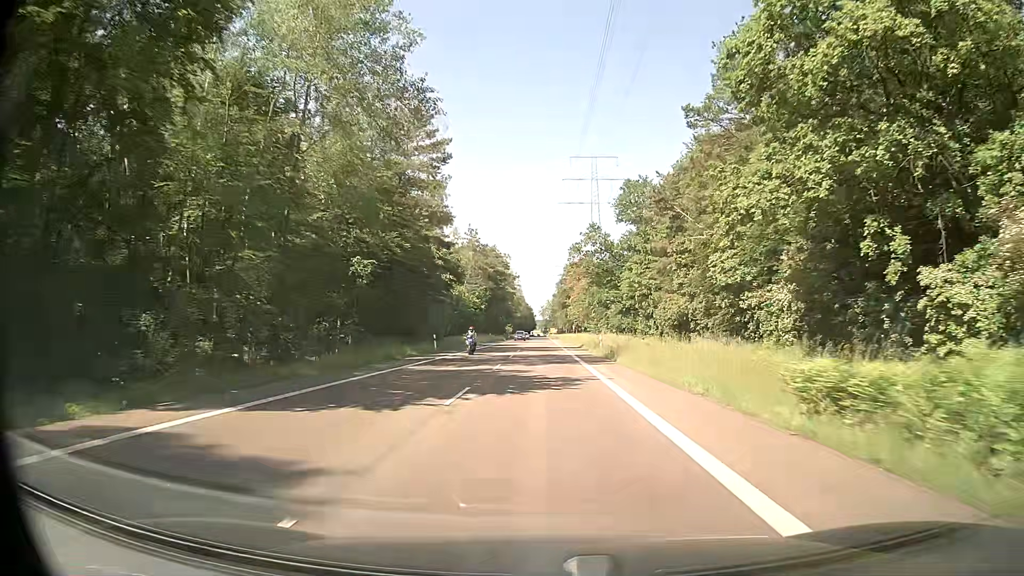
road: secondary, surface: asphalt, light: Day
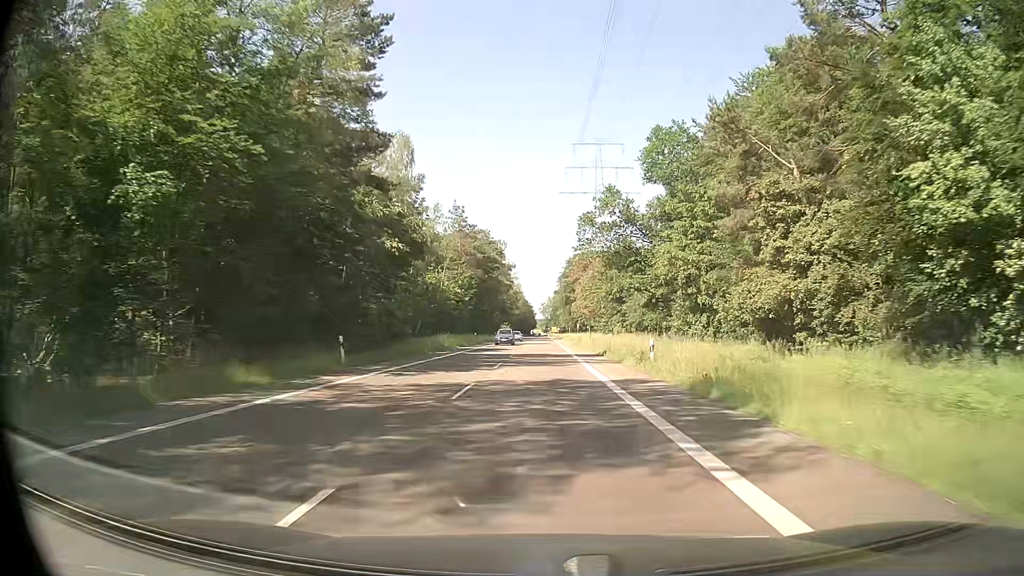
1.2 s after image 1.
(-0.1, +21.8) m; 0°
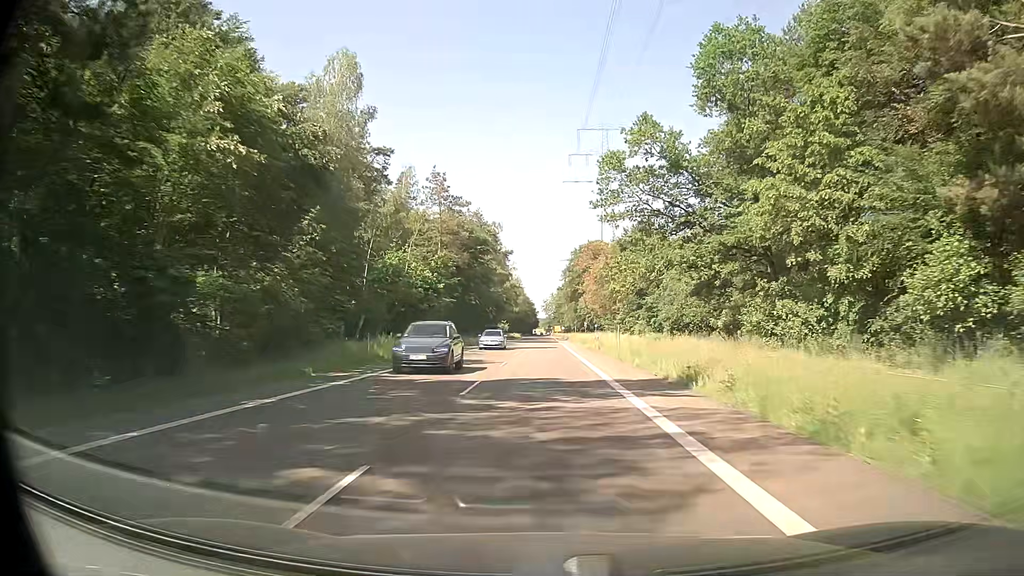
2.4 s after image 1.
(-0.1, +21.8) m; 0°
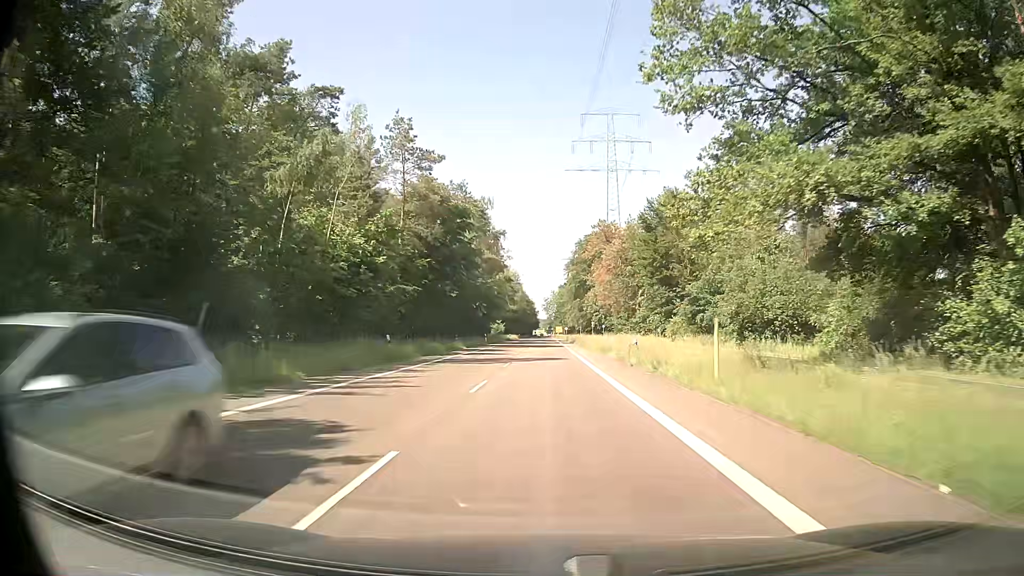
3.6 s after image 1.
(0.0, +21.9) m; 0°
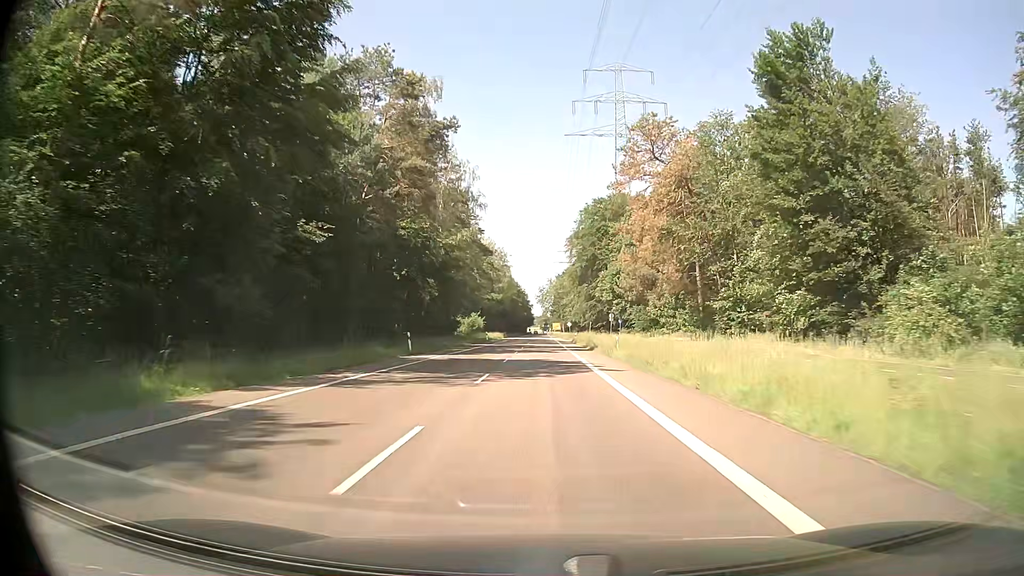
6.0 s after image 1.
(+0.2, +43.9) m; 0°
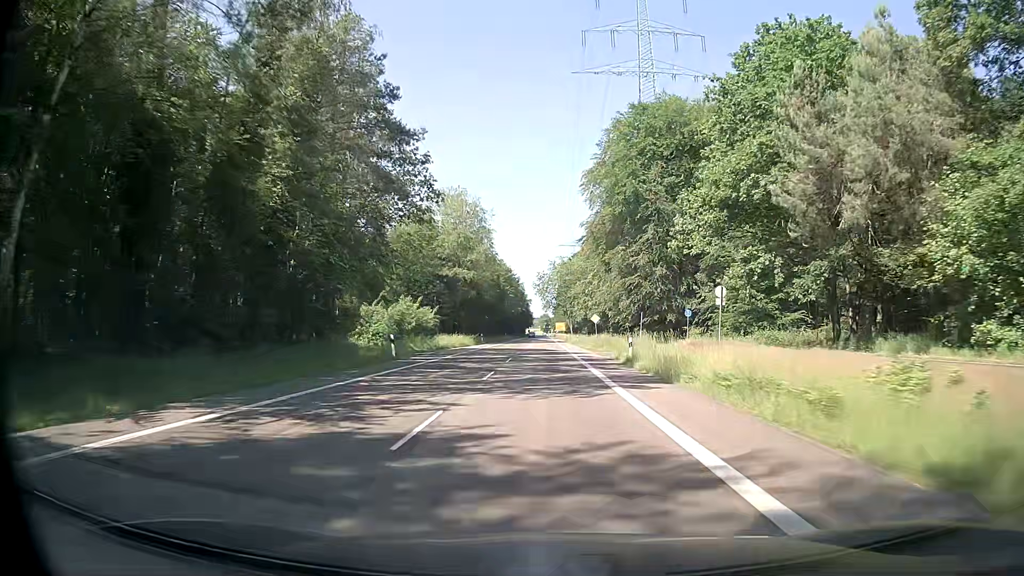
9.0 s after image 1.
(+0.2, +54.9) m; 0°
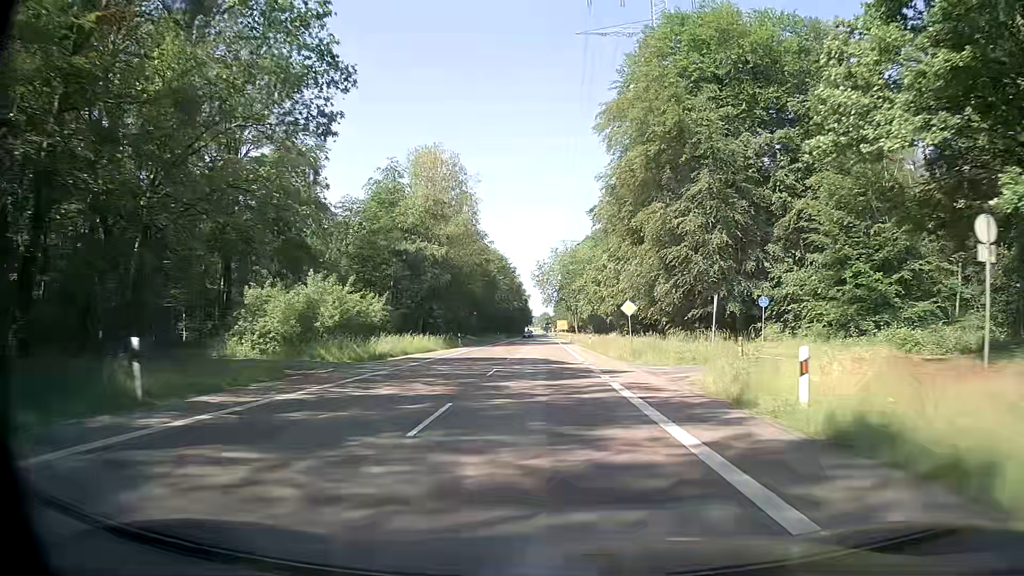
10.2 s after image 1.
(+0.1, +22.0) m; 0°
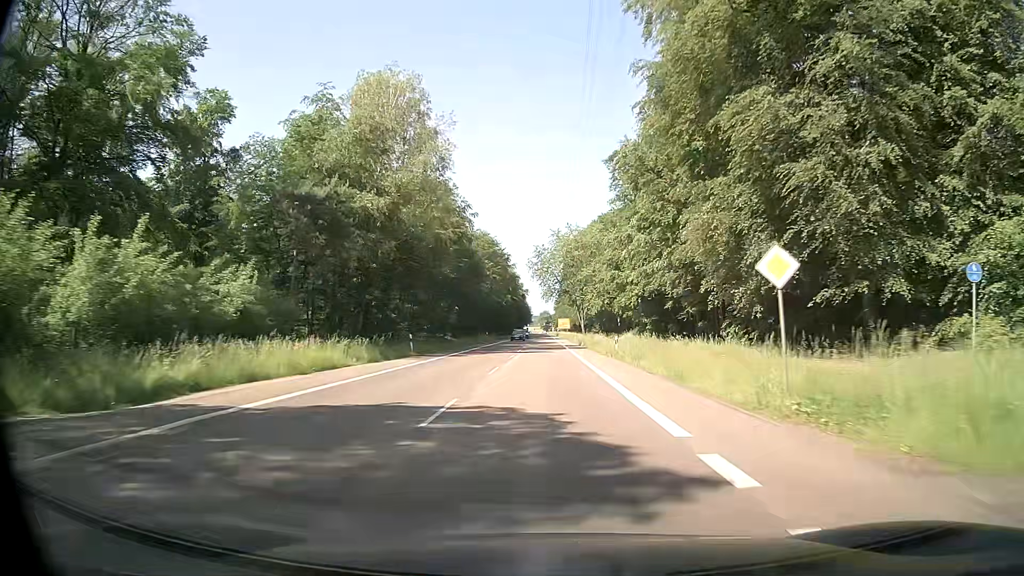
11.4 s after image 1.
(+0.2, +21.9) m; +1°
